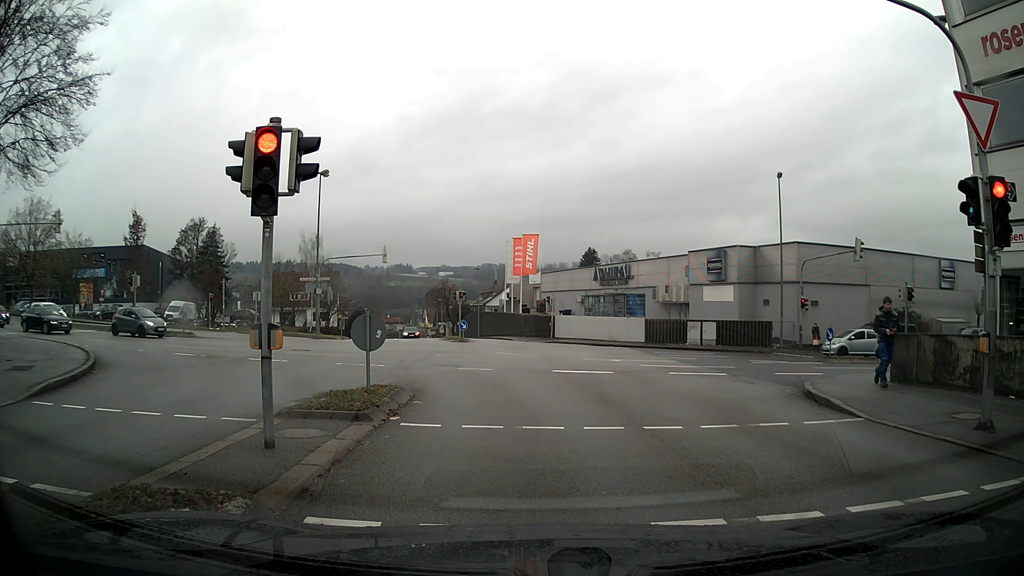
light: Day
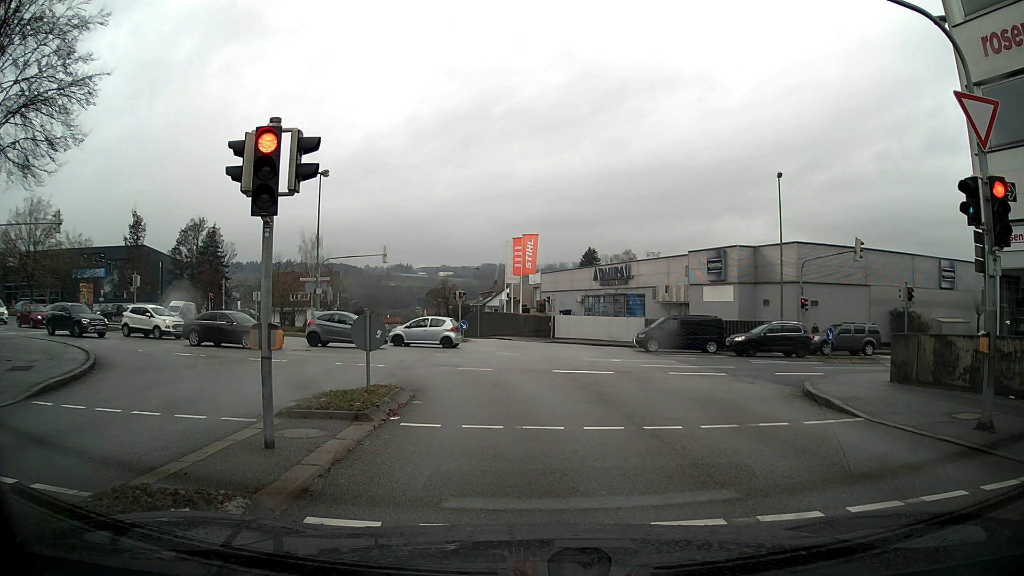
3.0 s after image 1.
(0.0, 0.0) m; 0°
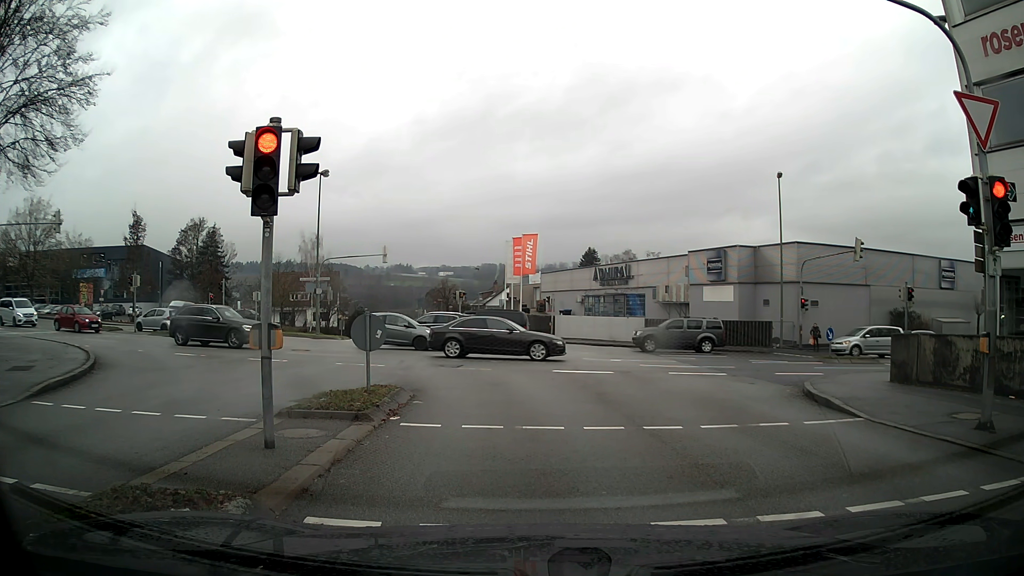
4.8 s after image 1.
(0.0, 0.0) m; 0°
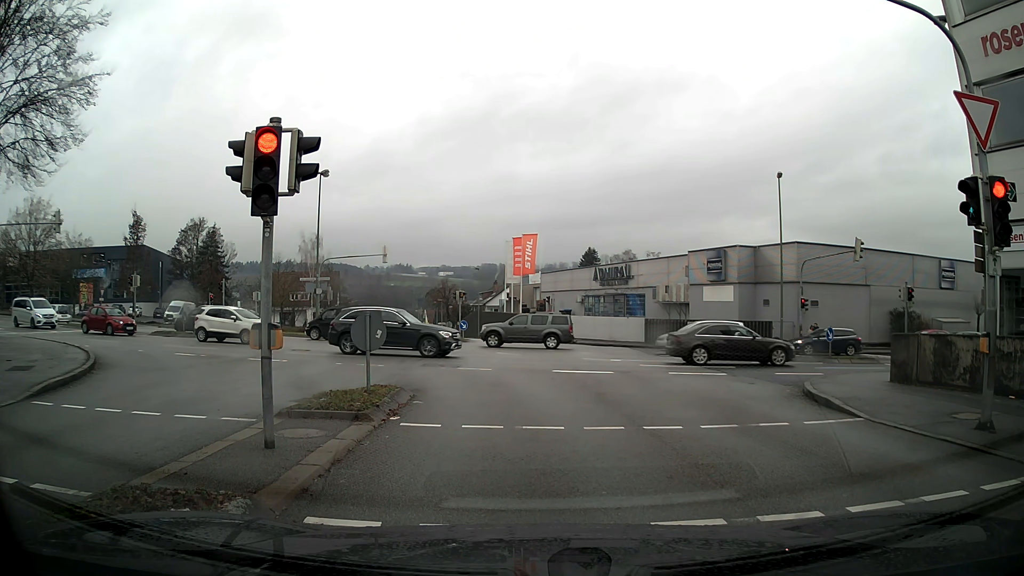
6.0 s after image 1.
(0.0, 0.0) m; 0°
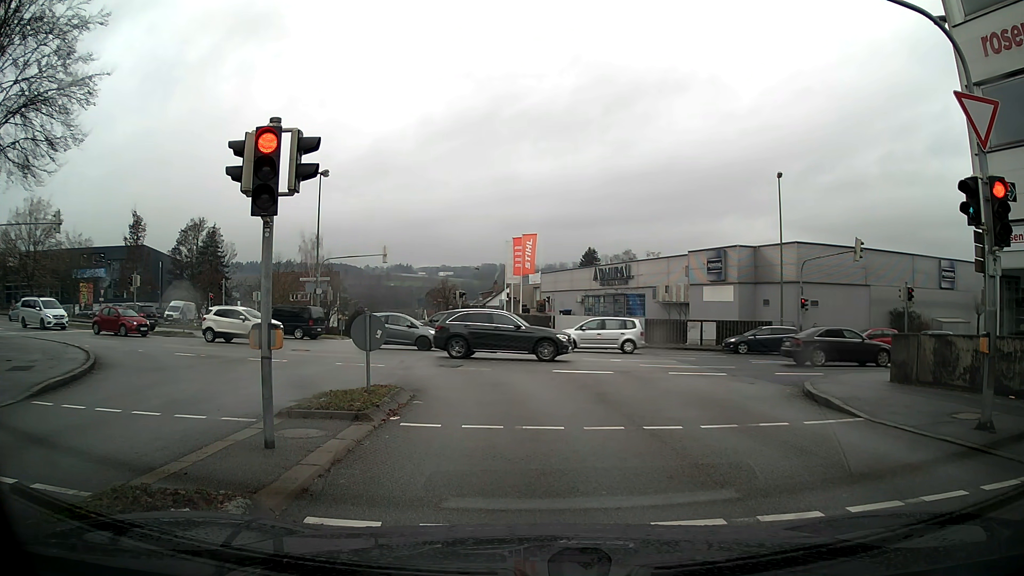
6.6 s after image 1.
(0.0, 0.0) m; 0°
